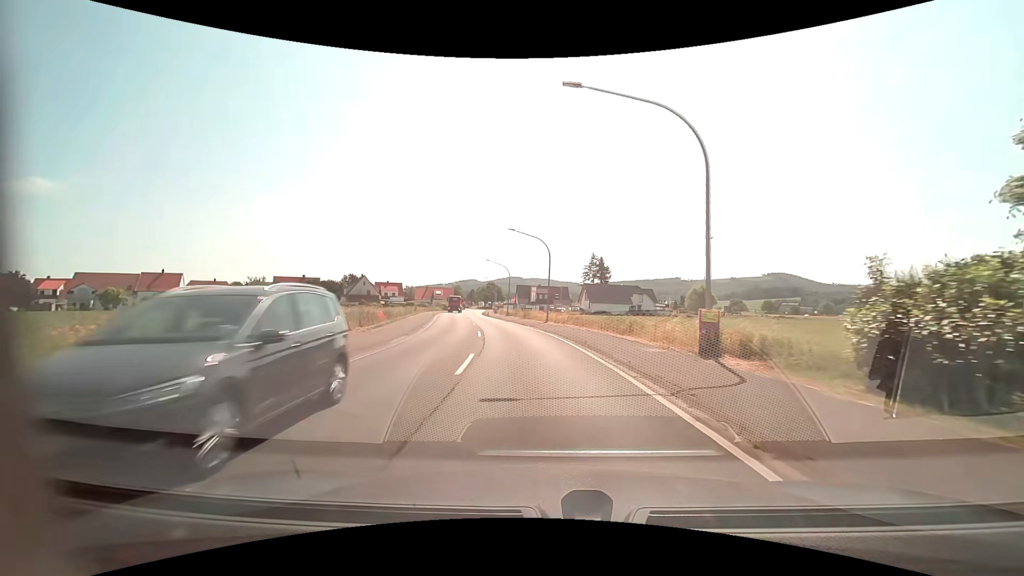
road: primary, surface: asphalt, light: Day
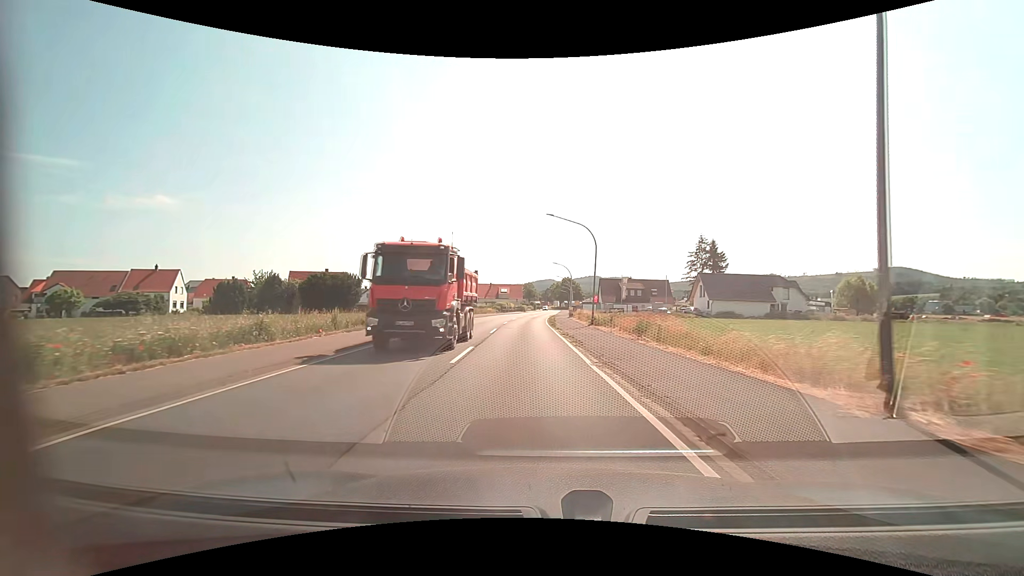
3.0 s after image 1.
(-2.8, +35.3) m; -9°
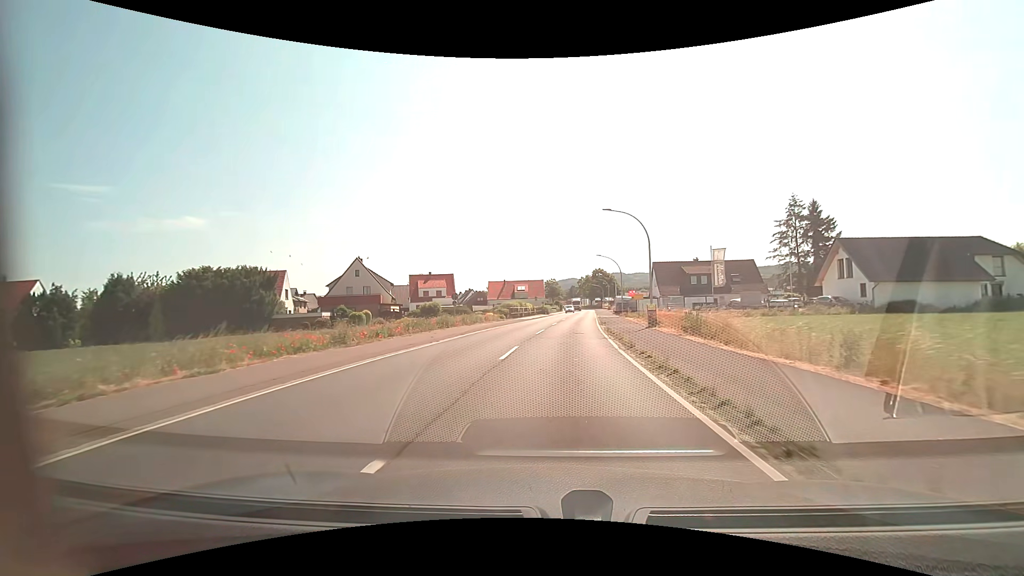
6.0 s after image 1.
(-1.3, +36.0) m; -3°
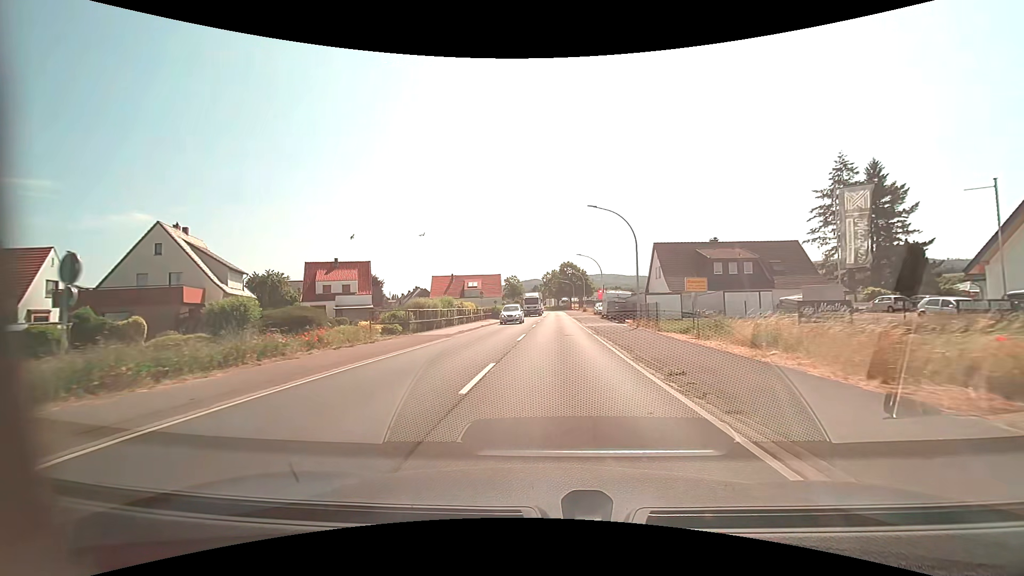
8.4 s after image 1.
(+1.1, +29.2) m; +4°
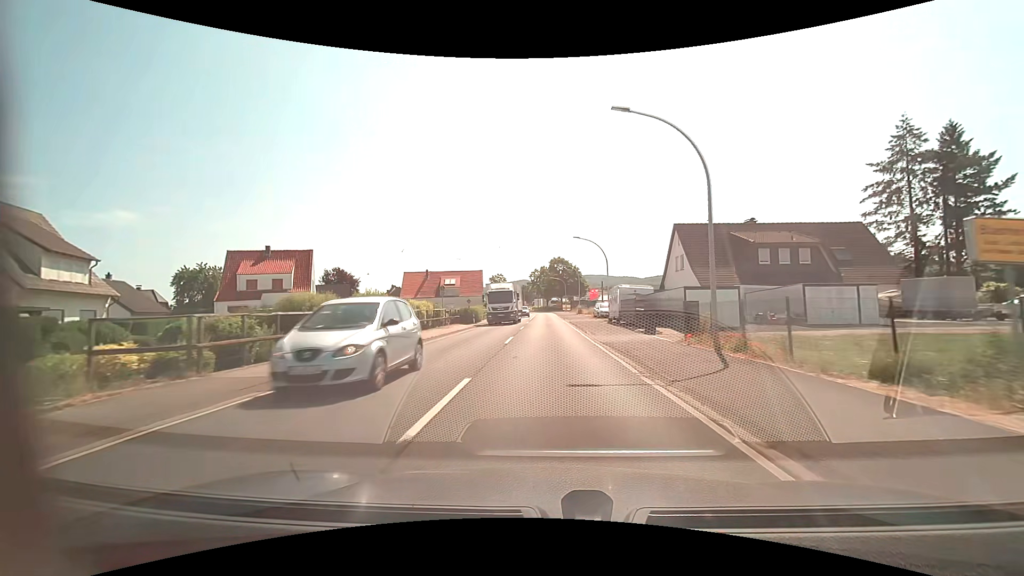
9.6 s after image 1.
(+0.2, +14.7) m; +1°
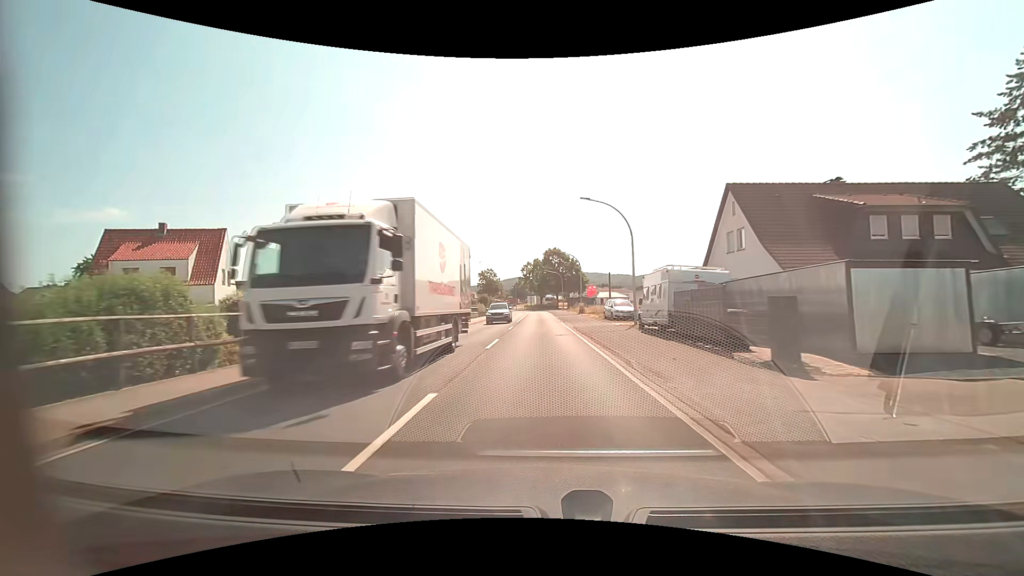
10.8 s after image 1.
(+0.1, +14.8) m; 0°
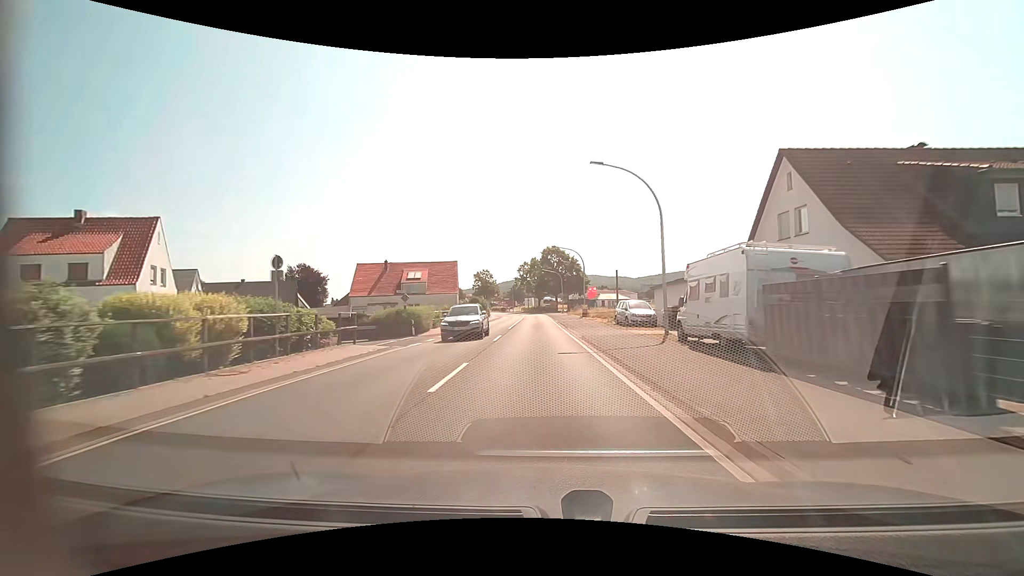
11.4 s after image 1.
(0.0, +7.4) m; 0°
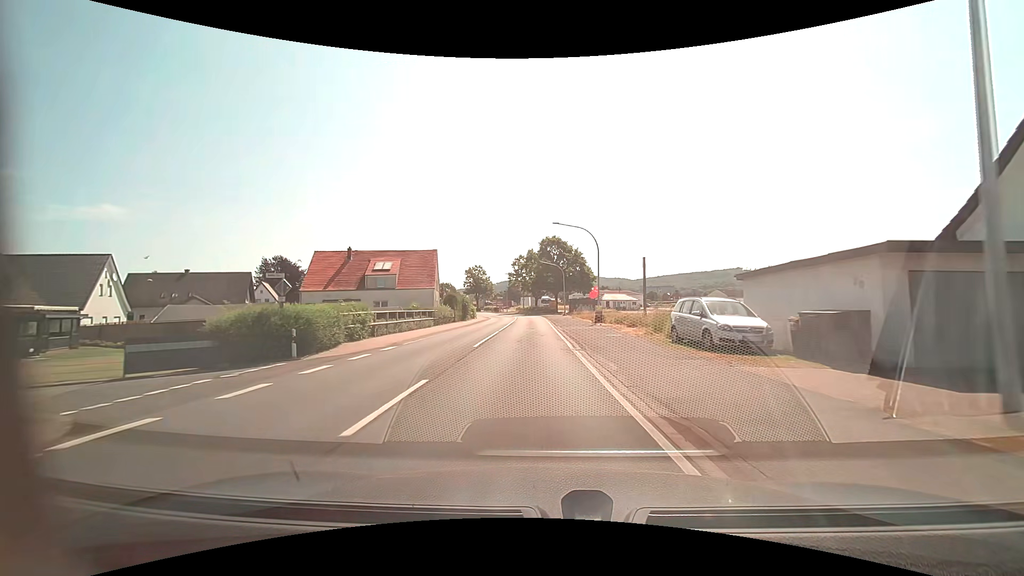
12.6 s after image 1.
(+0.2, +14.9) m; +1°
(0, +10) (0, +20) (0, +30) (-1, +40) (-1, +50) (-2, +60) (-2, +70) (-4, +80) (-6, +90) (-9, +99) m
